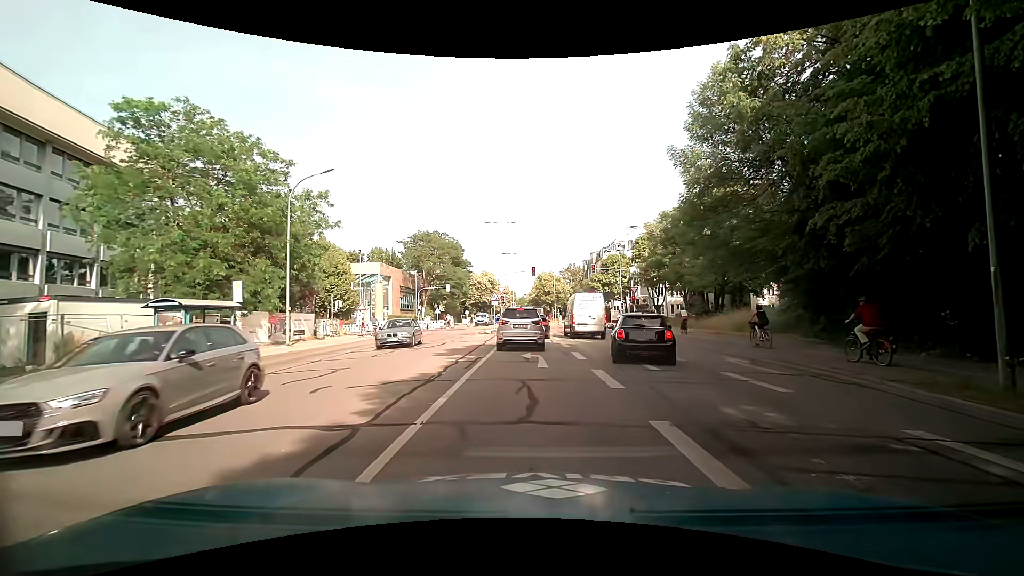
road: tertiary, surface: asphalt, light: Day
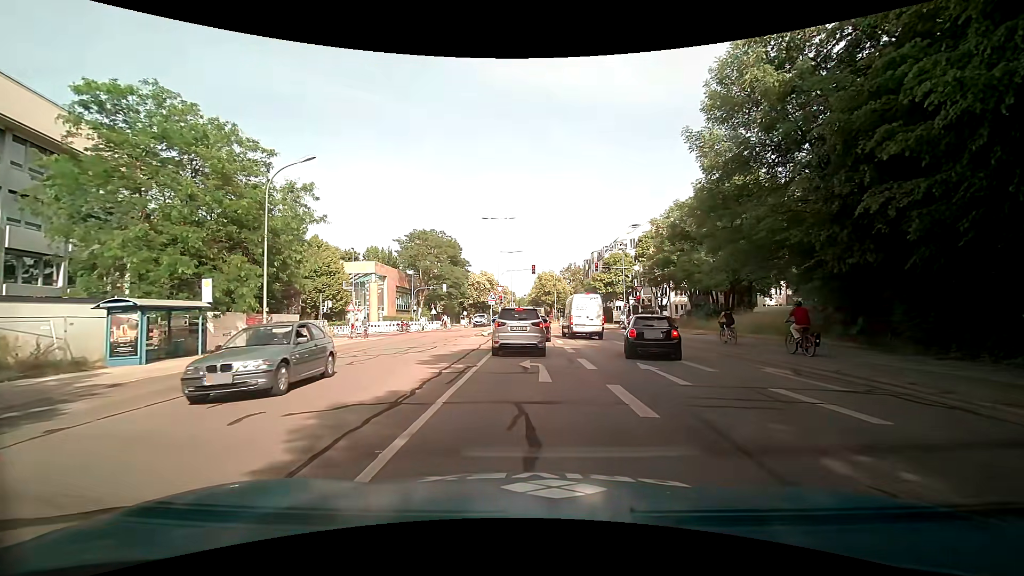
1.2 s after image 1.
(0.0, +2.5) m; -1°
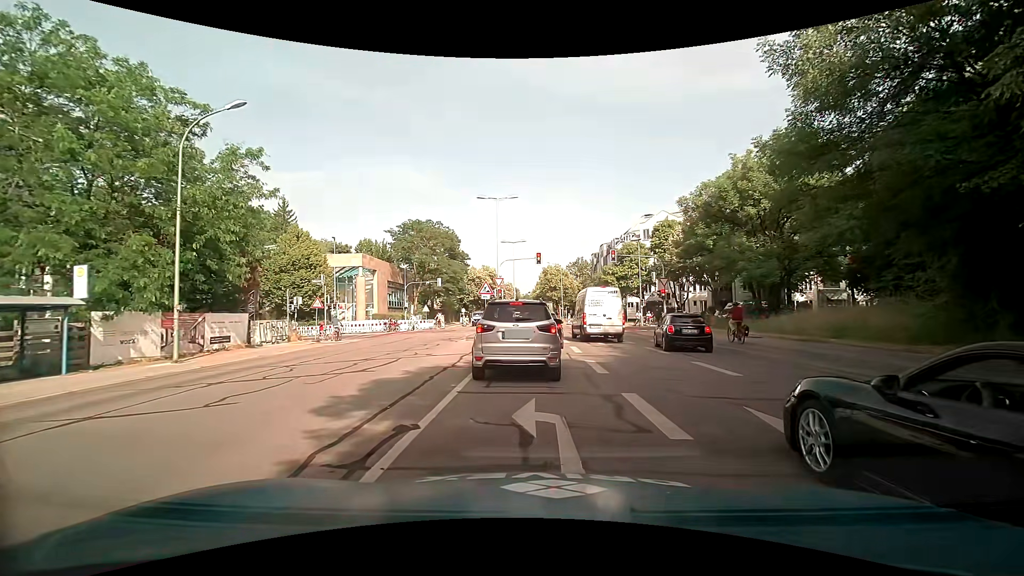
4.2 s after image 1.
(+0.1, +7.1) m; 0°
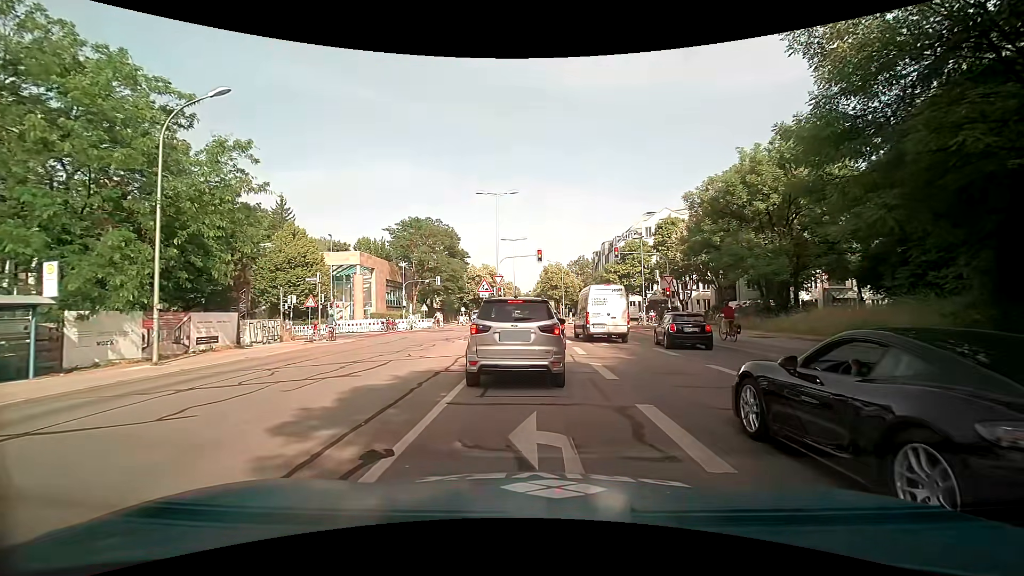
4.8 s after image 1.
(0.0, +1.1) m; 0°
